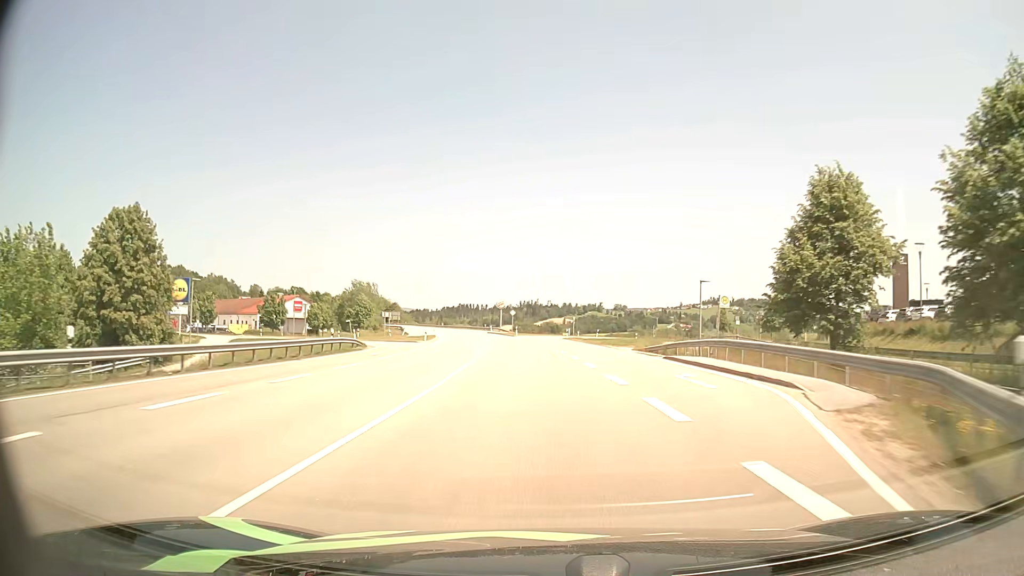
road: primary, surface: asphalt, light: Day
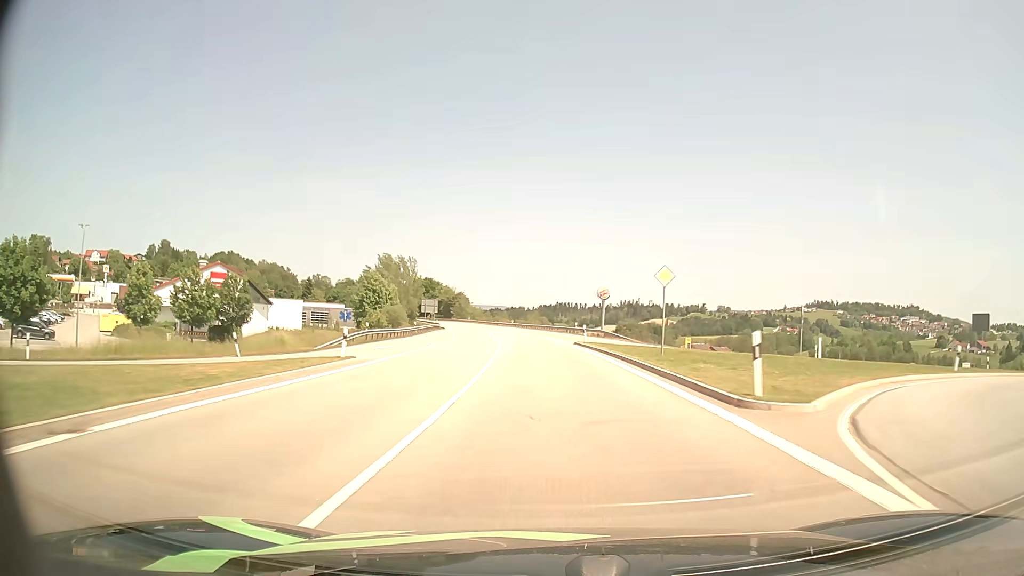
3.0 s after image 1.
(-5.4, +70.8) m; -8°
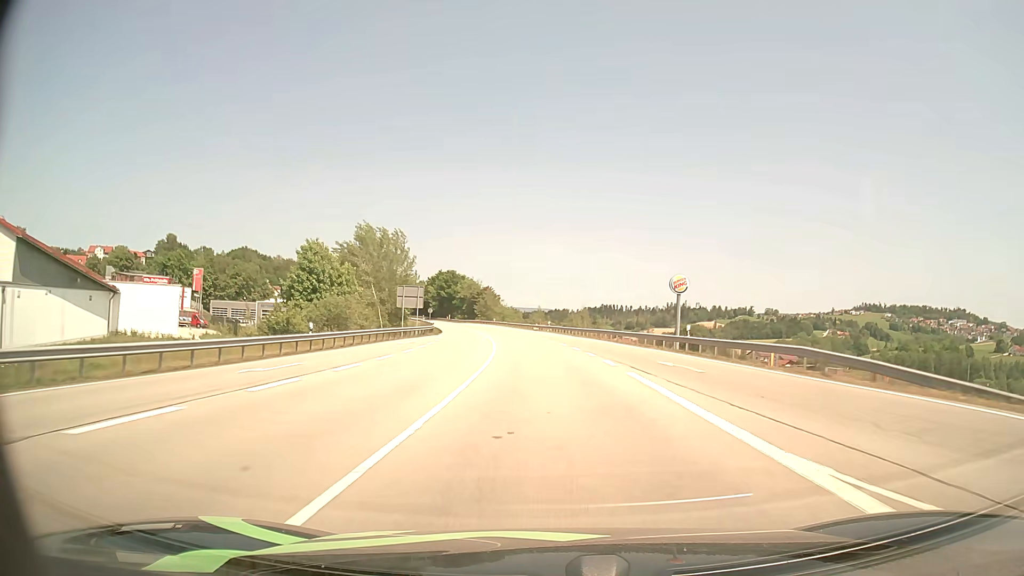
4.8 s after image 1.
(-1.3, +43.7) m; -4°
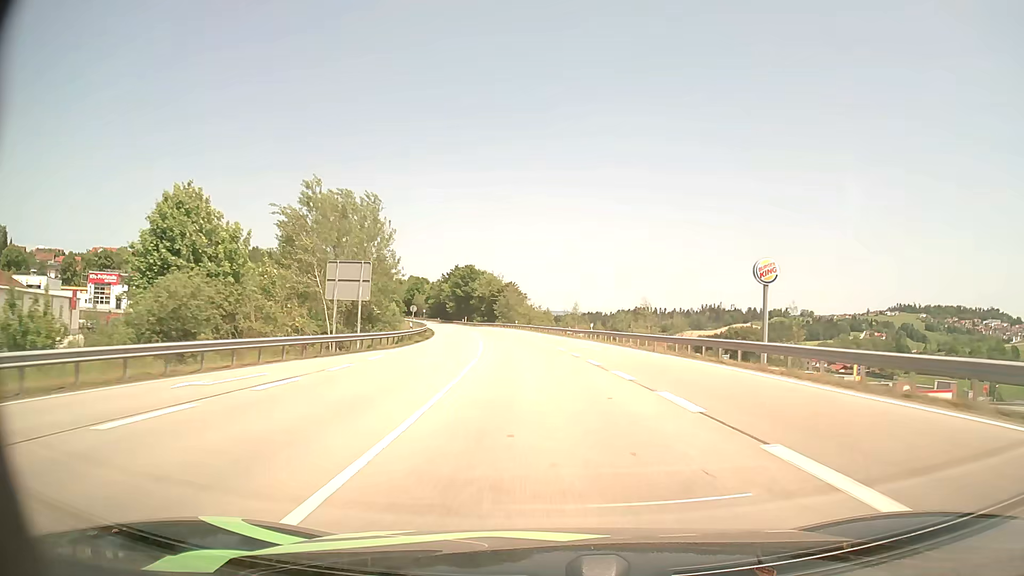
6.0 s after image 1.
(-0.7, +29.7) m; -3°
(0, +10) (0, +20) (-1, +30) (-2, +40) (-3, +50) (-4, +60) (-5, +70) (-7, +80) (-9, +89) (-10, +99) m
